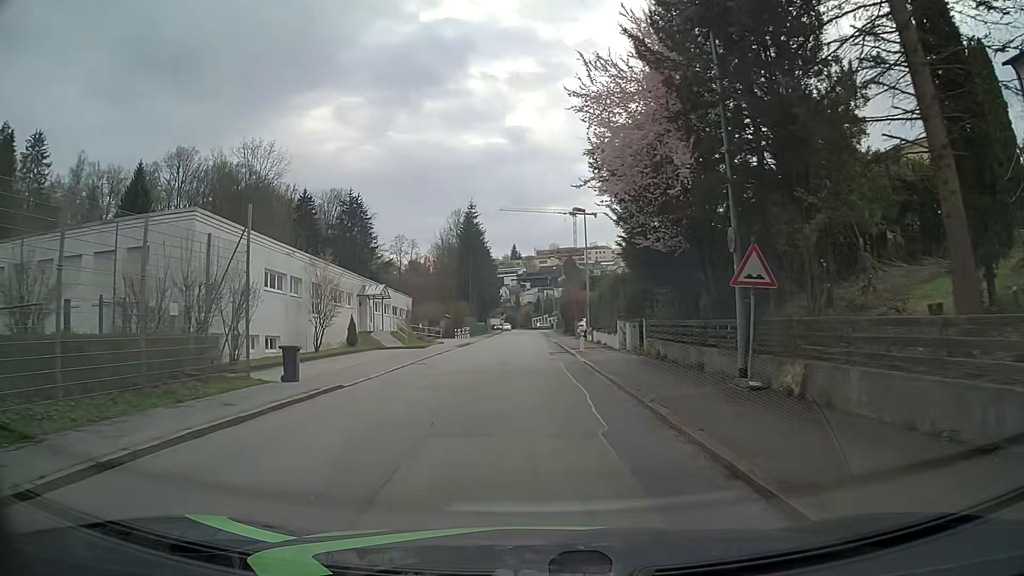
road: residential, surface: asphalt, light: Day
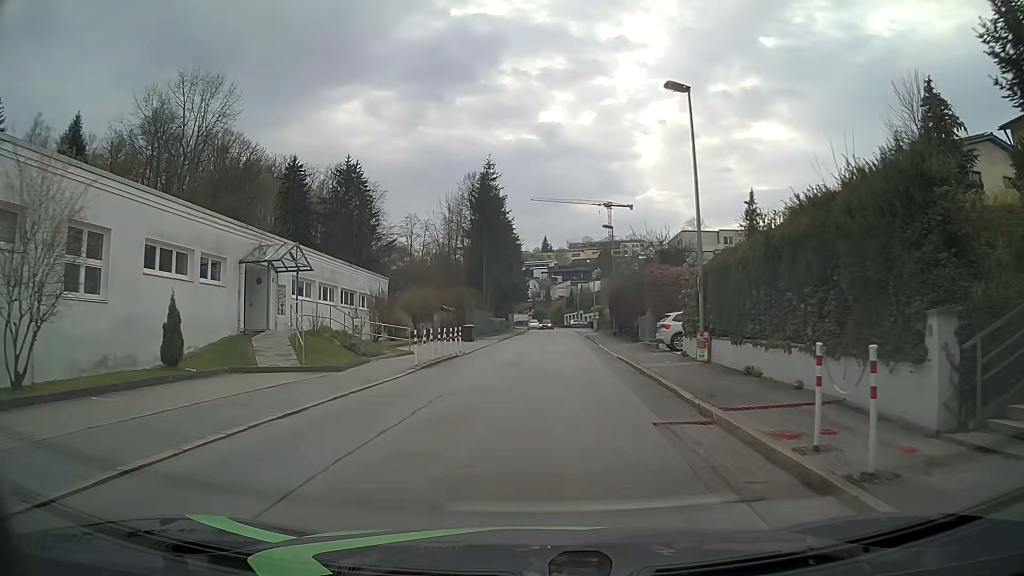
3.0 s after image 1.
(-0.5, +22.5) m; -3°
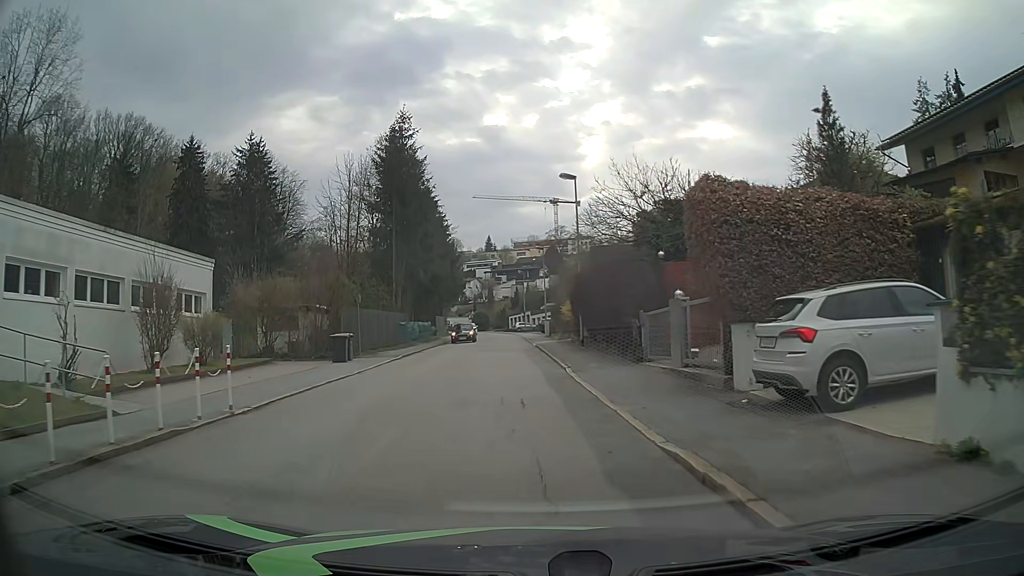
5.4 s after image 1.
(+1.2, +18.0) m; +5°
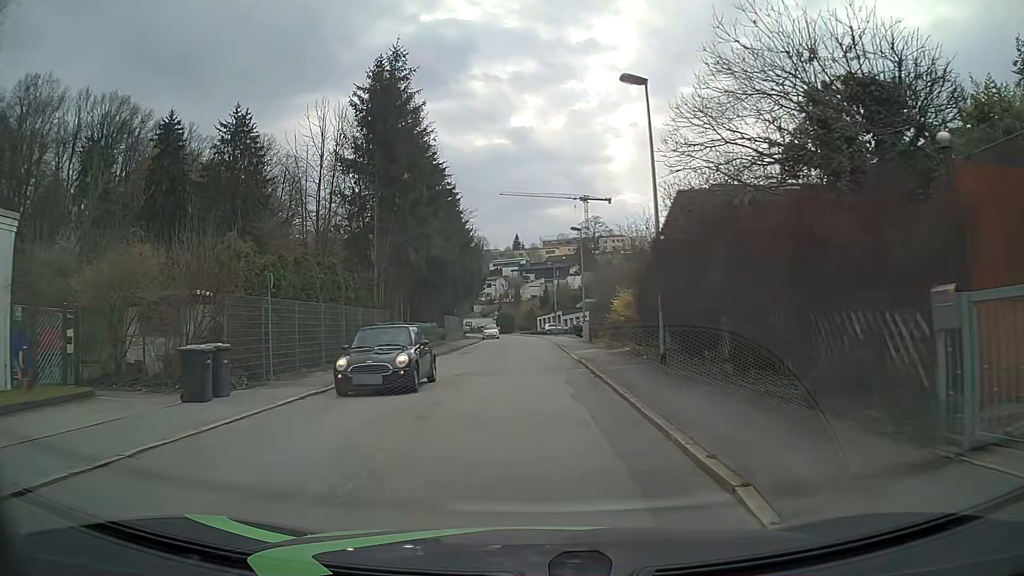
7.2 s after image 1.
(-0.4, +13.5) m; -2°
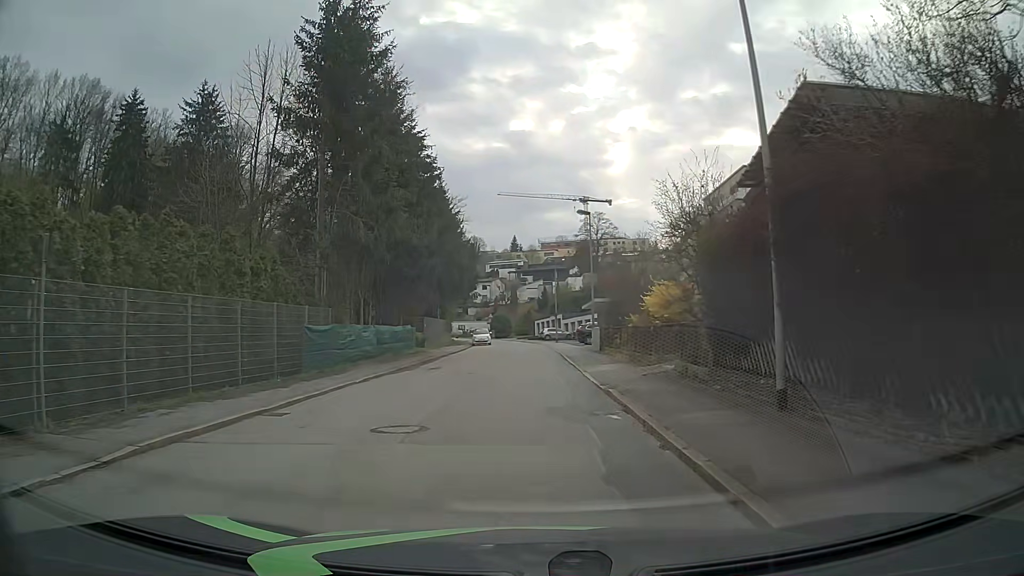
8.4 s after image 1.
(0.0, +9.0) m; +1°
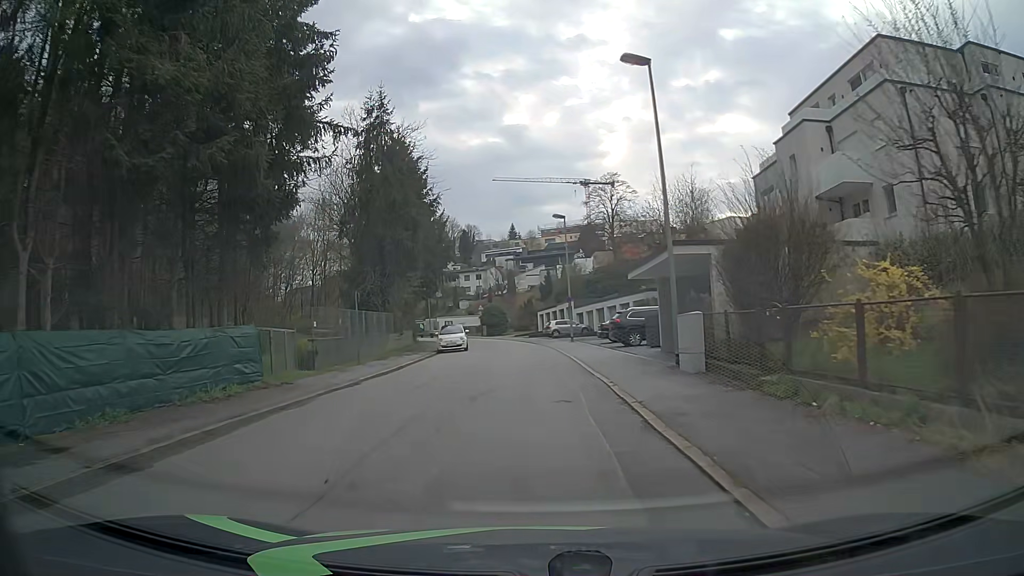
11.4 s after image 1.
(-0.1, +22.4) m; 0°
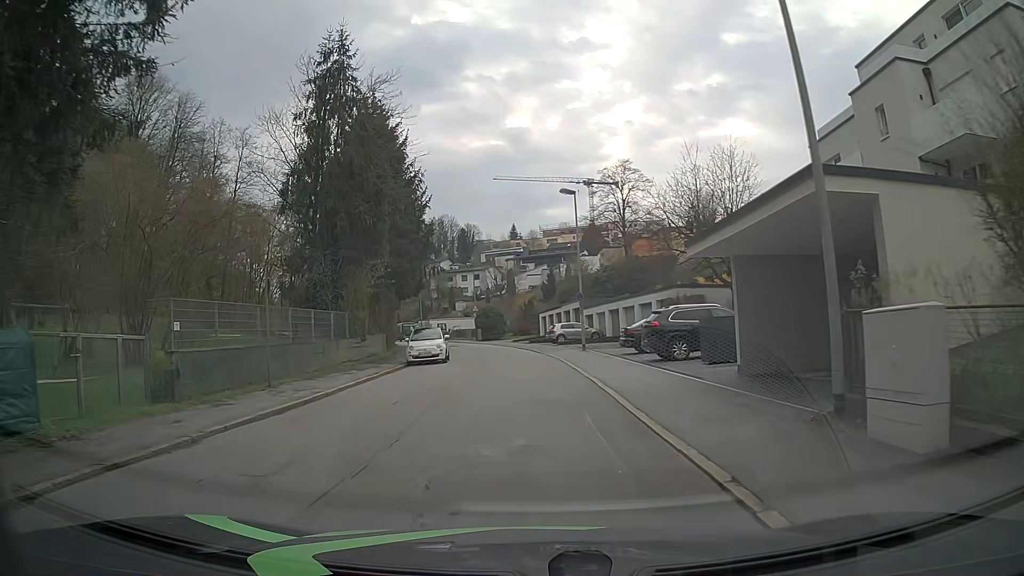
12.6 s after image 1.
(-0.1, +9.0) m; 0°
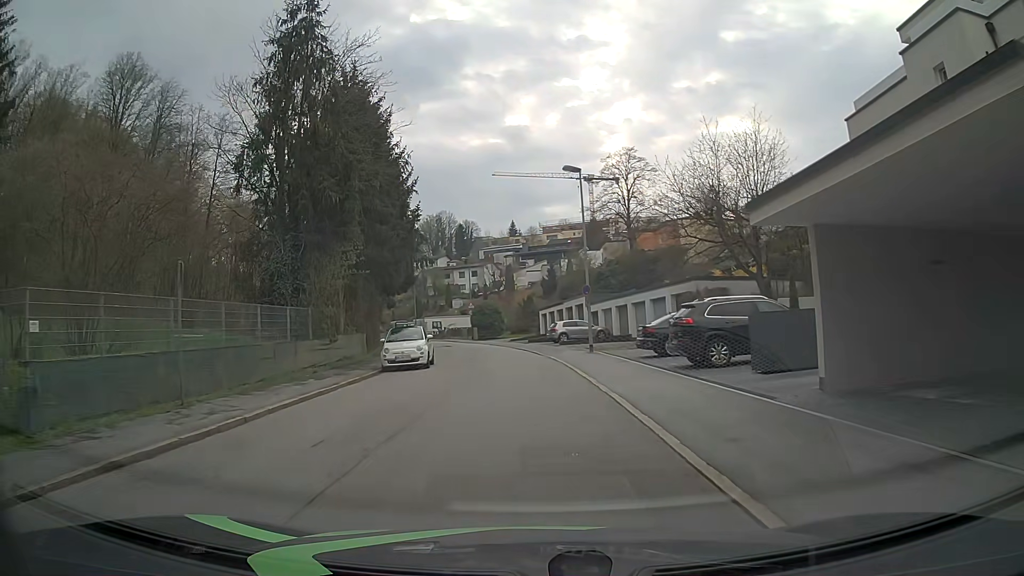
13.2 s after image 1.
(0.0, +4.5) m; 0°
